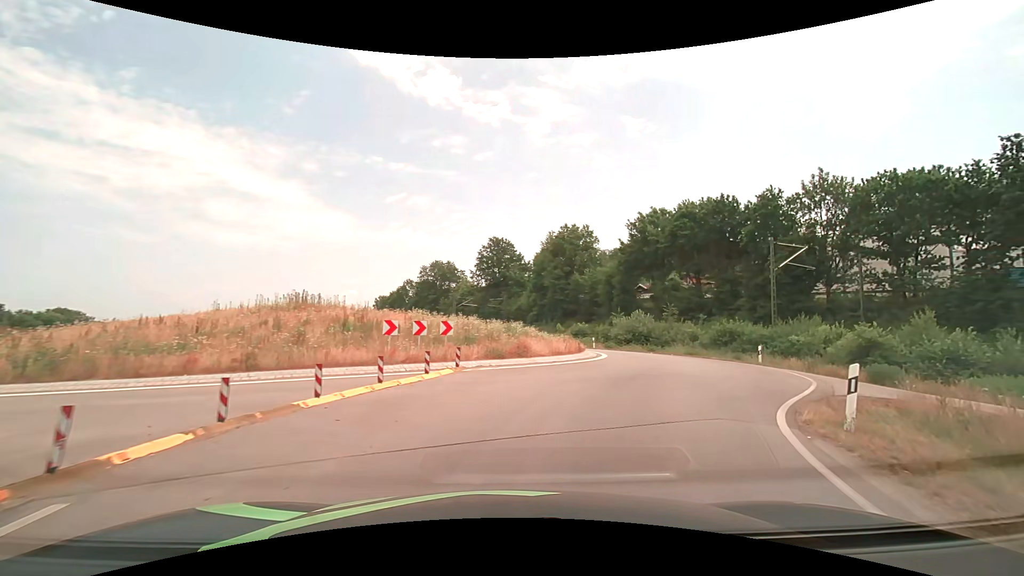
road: primary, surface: asphalt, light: Day
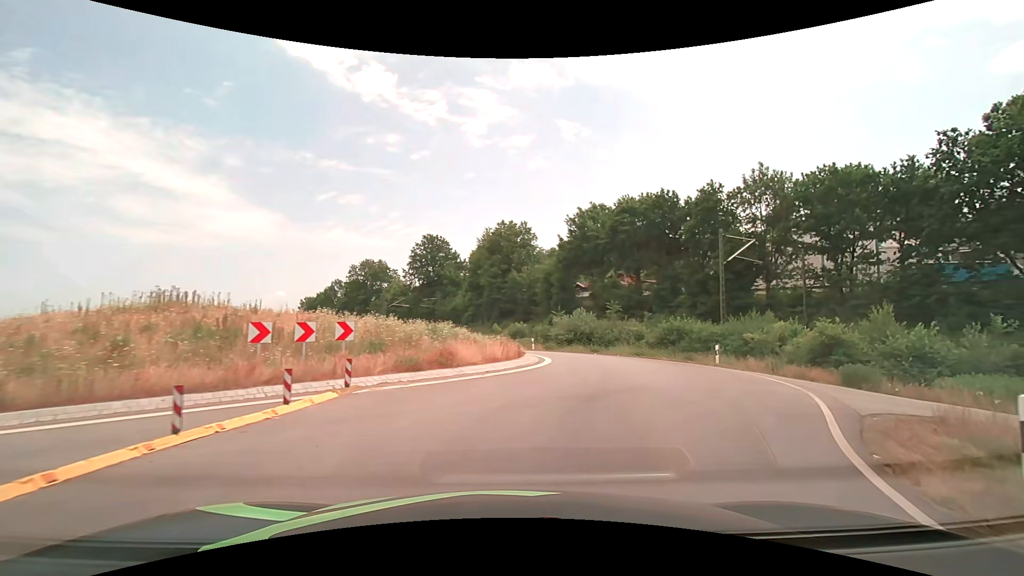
(+0.2, +4.1) m; +7°
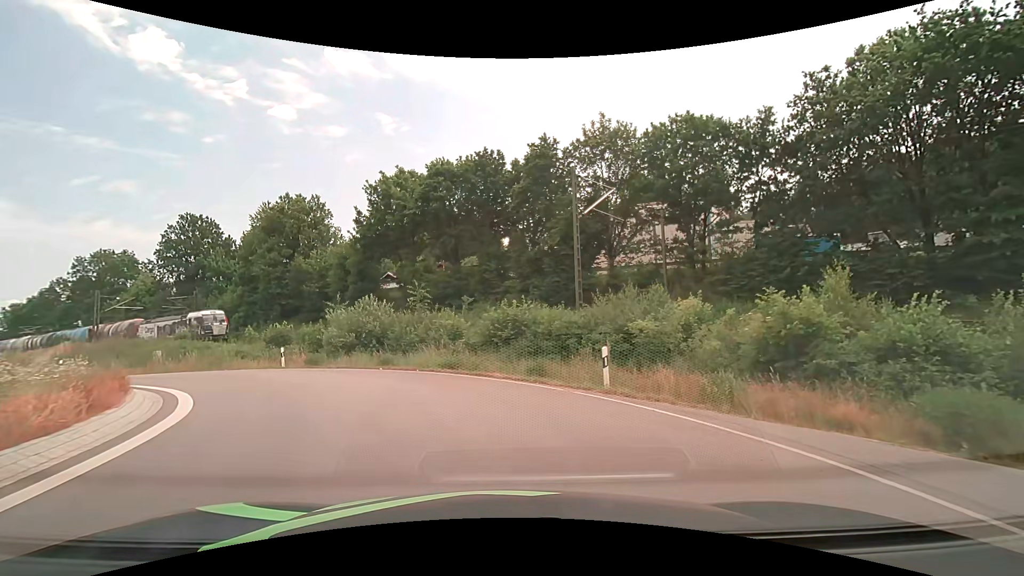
(+3.5, +14.0) m; +21°
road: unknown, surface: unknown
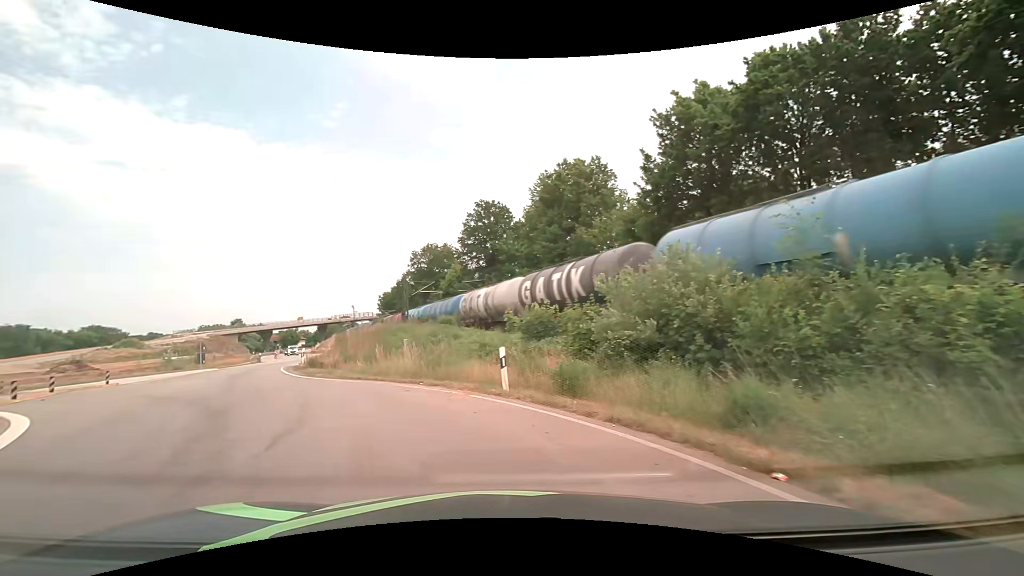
(-3.4, +15.6) m; -31°
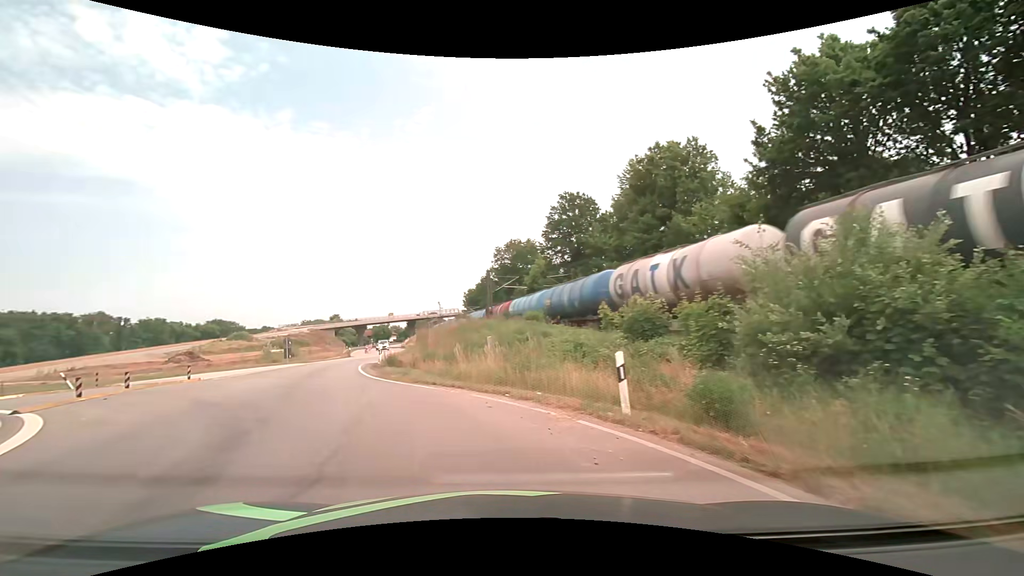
(-0.3, +3.2) m; -10°
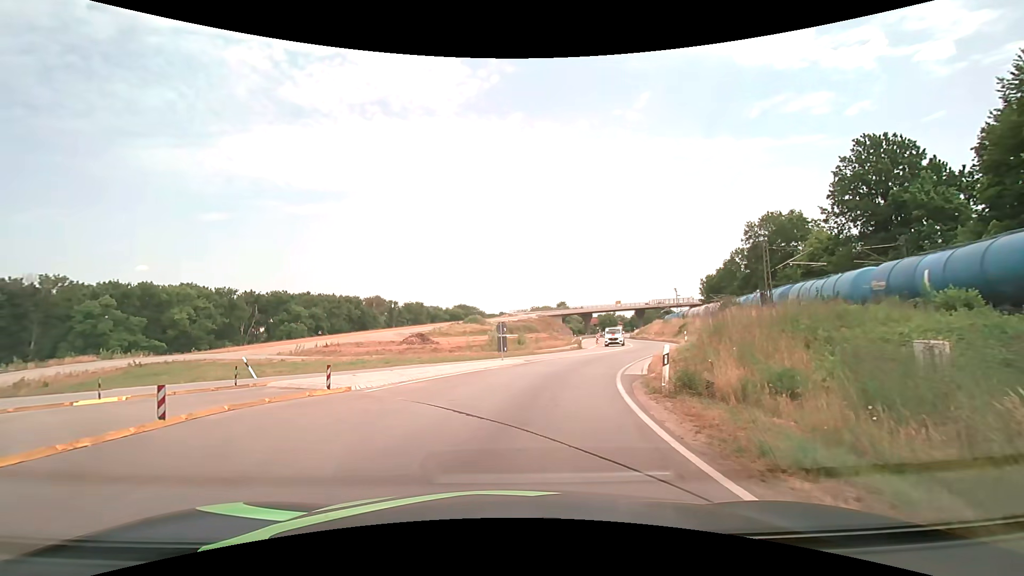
(-3.7, +12.4) m; -26°
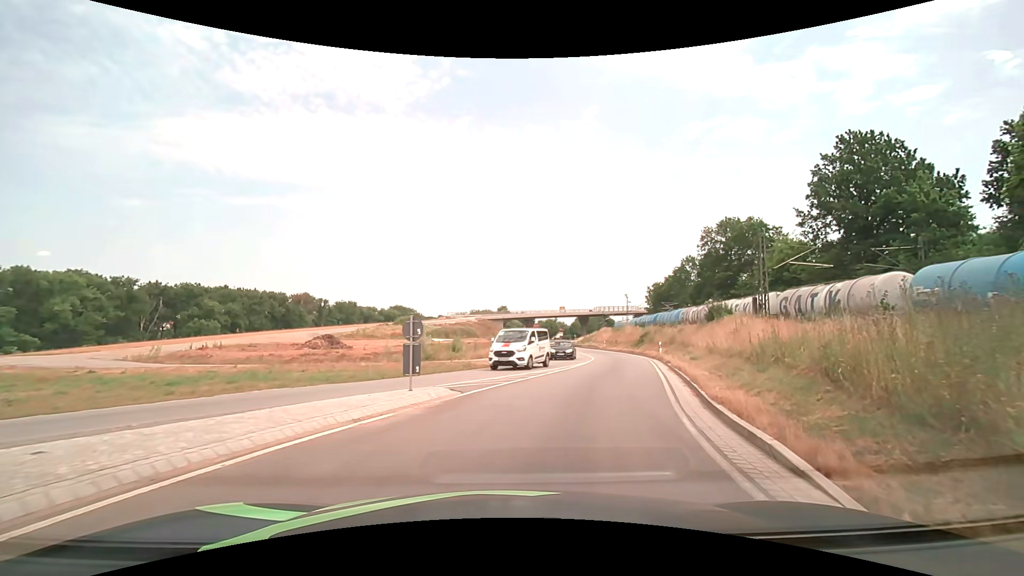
(+0.1, +10.6) m; +6°
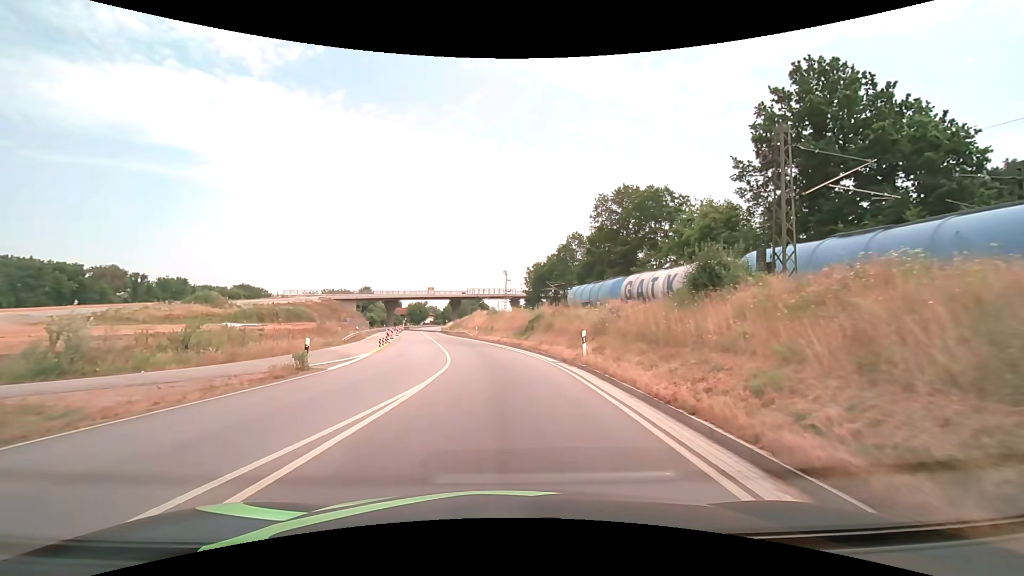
(+3.8, +20.7) m; +15°
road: primary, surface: asphalt
(0, +10) (0, +20) (-1, +30) (-3, +40) (-5, +50) (-7, +59) (-8, +69) (-10, +79) (-12, +89) (-14, +99) m
